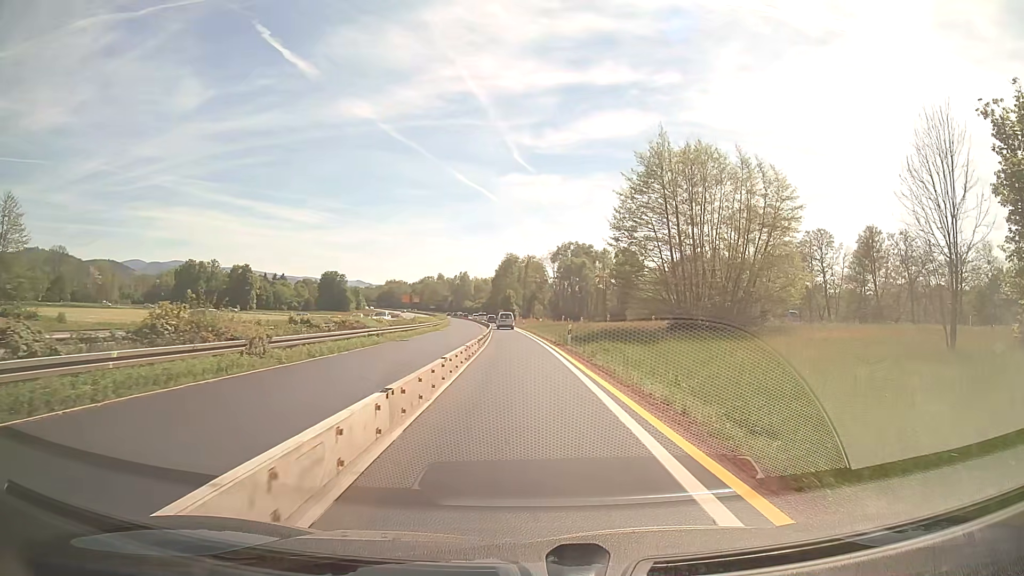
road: trunk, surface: asphalt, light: Day
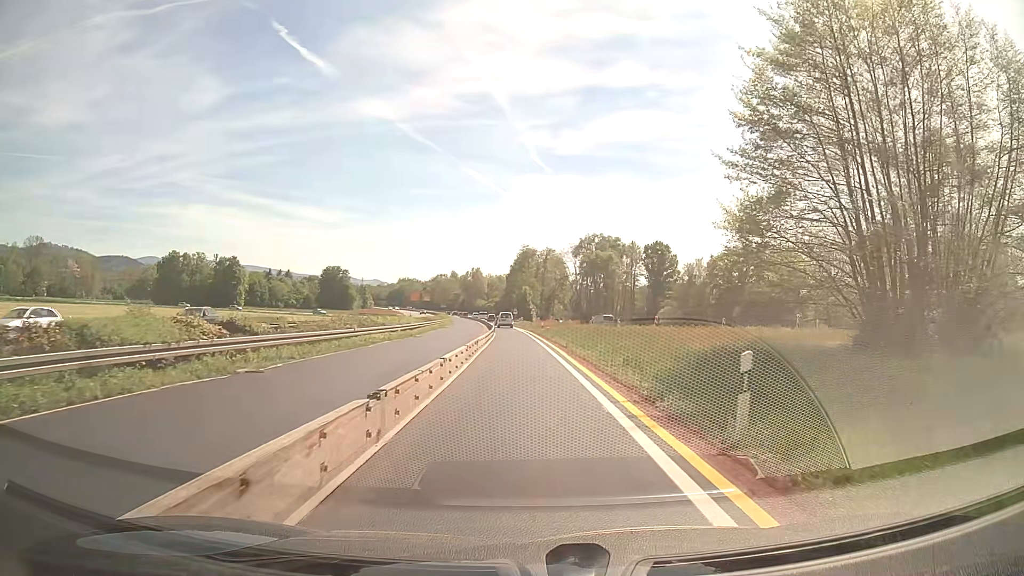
(-0.3, +24.2) m; -1°
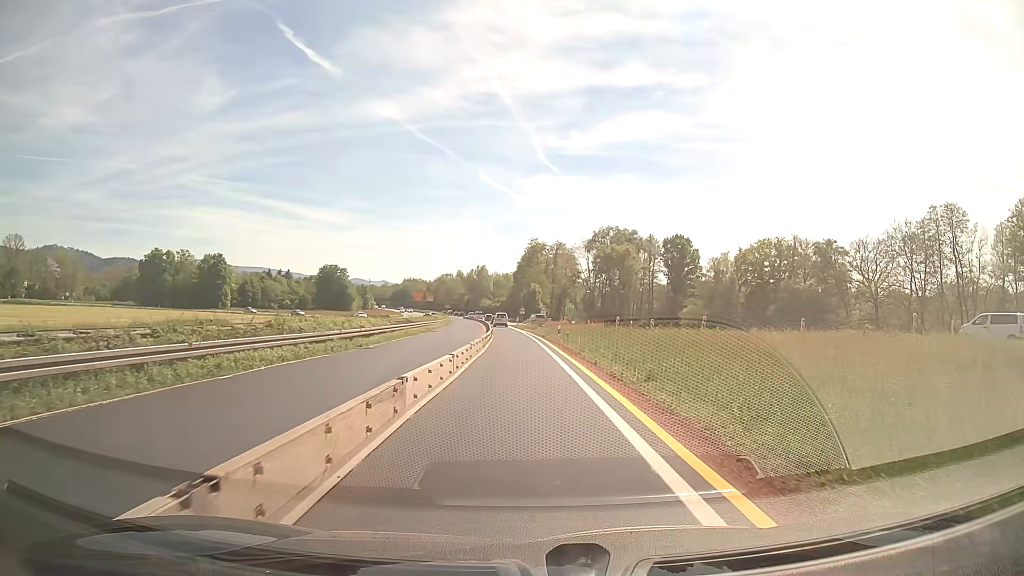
(-0.1, +16.2) m; 0°
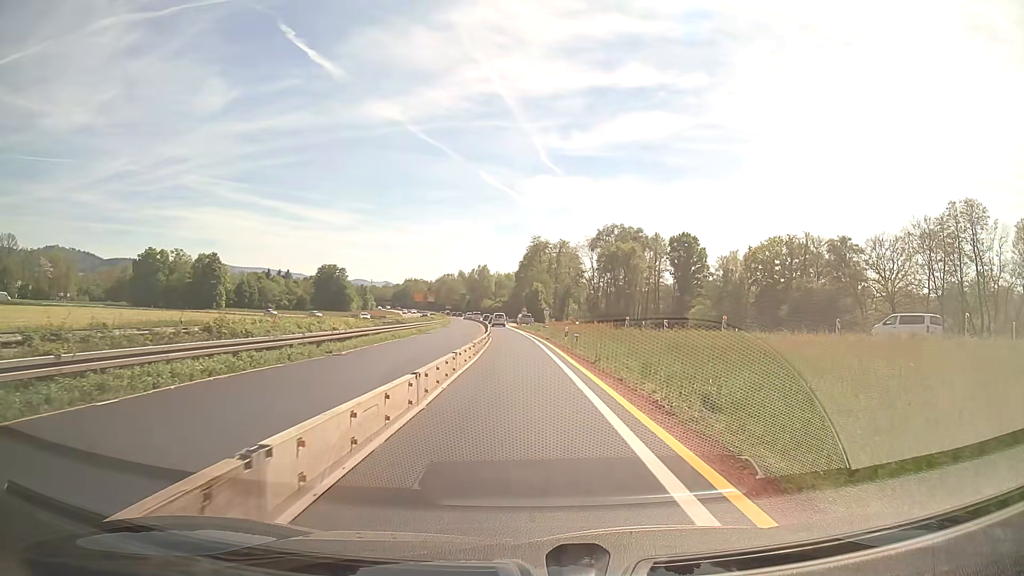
(-0.1, +5.1) m; -1°
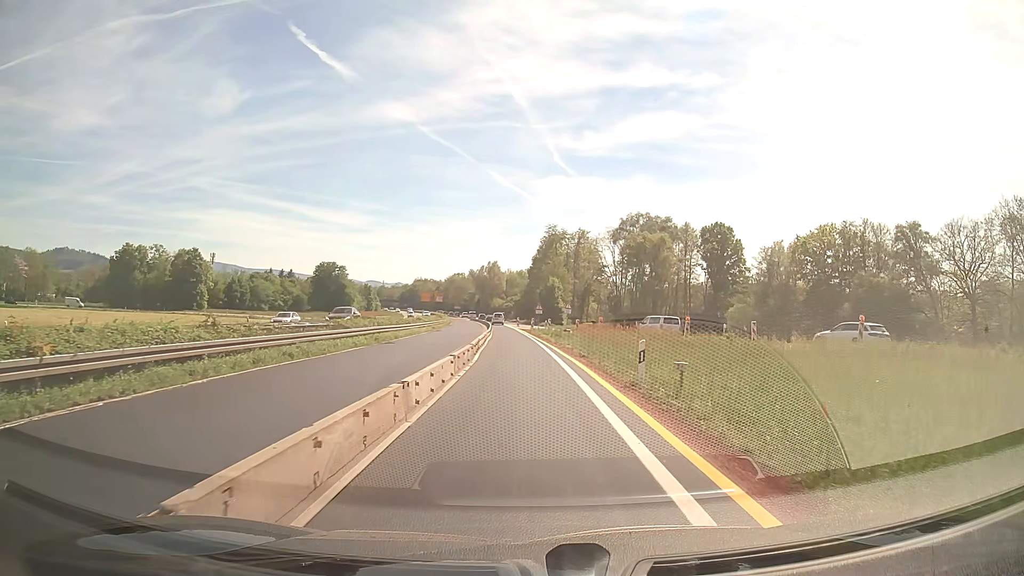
(-0.1, +19.6) m; -1°
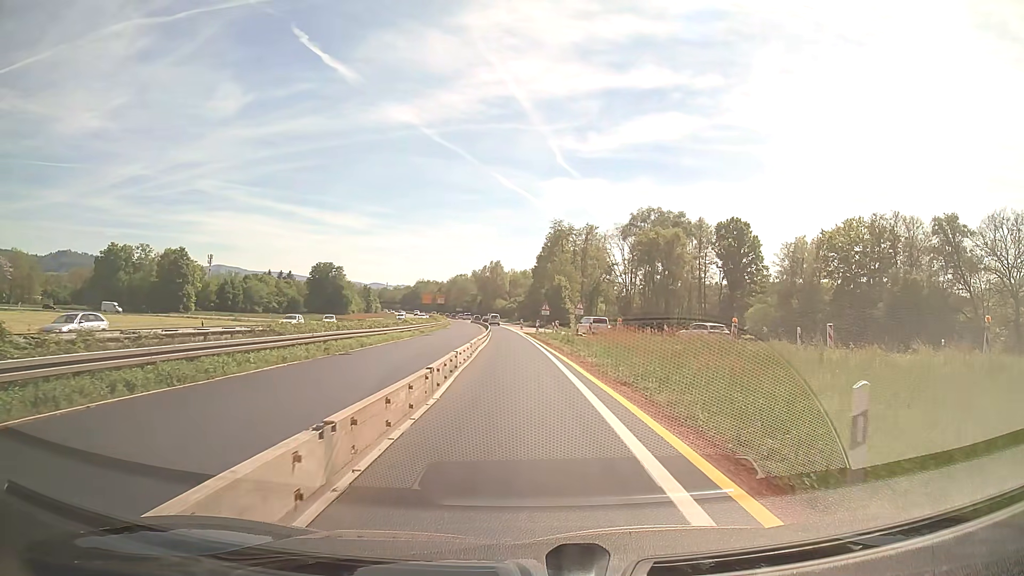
(0.0, +9.5) m; 0°
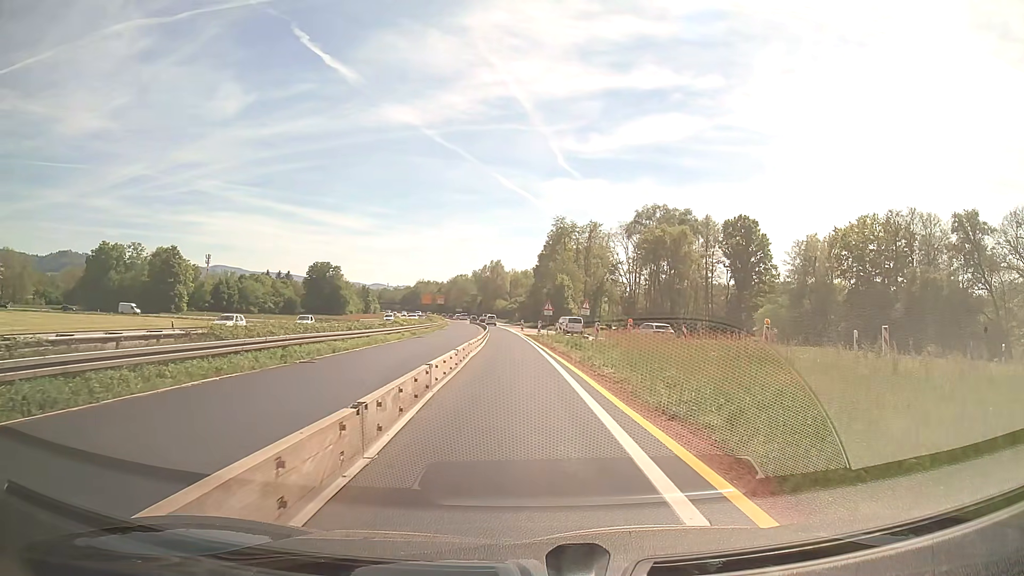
(0.0, +4.8) m; 0°
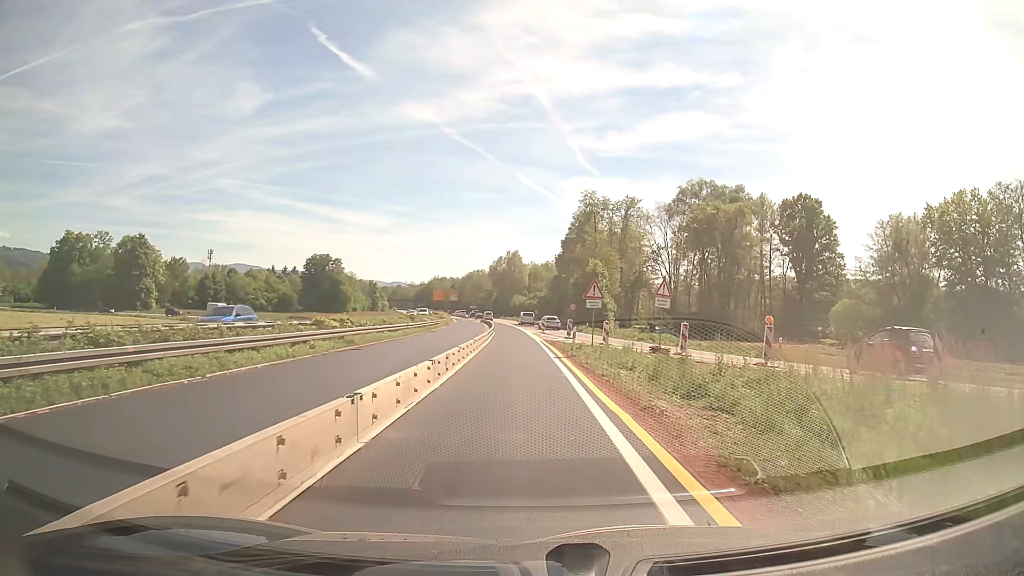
(-0.3, +23.4) m; -2°
(0, +10) (0, +20) (0, +30) (-1, +40) (-1, +50) (-1, +60) (-2, +70) (-3, +80) (-3, +90) (-4, +100) m
